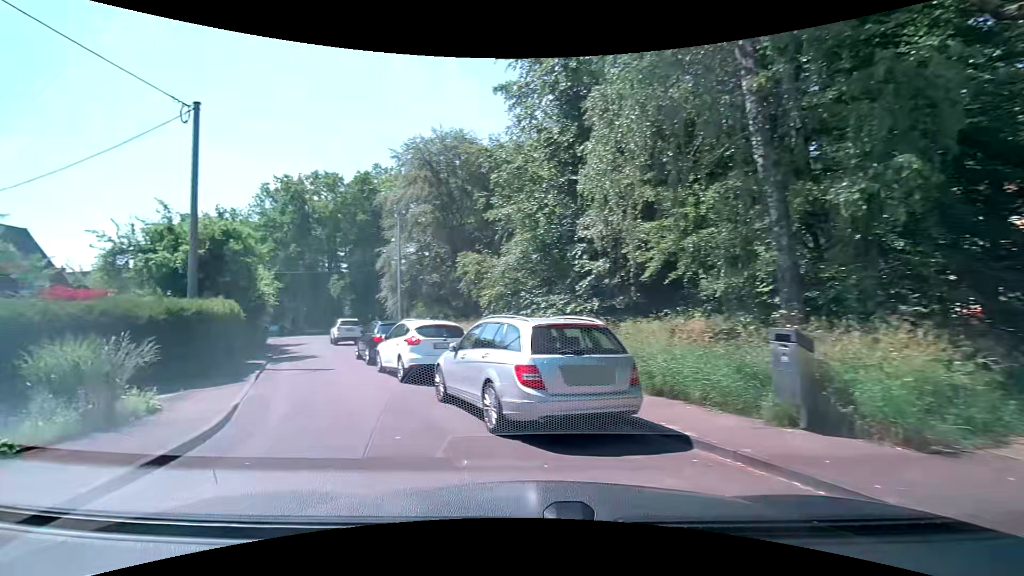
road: residential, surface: asphalt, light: Day
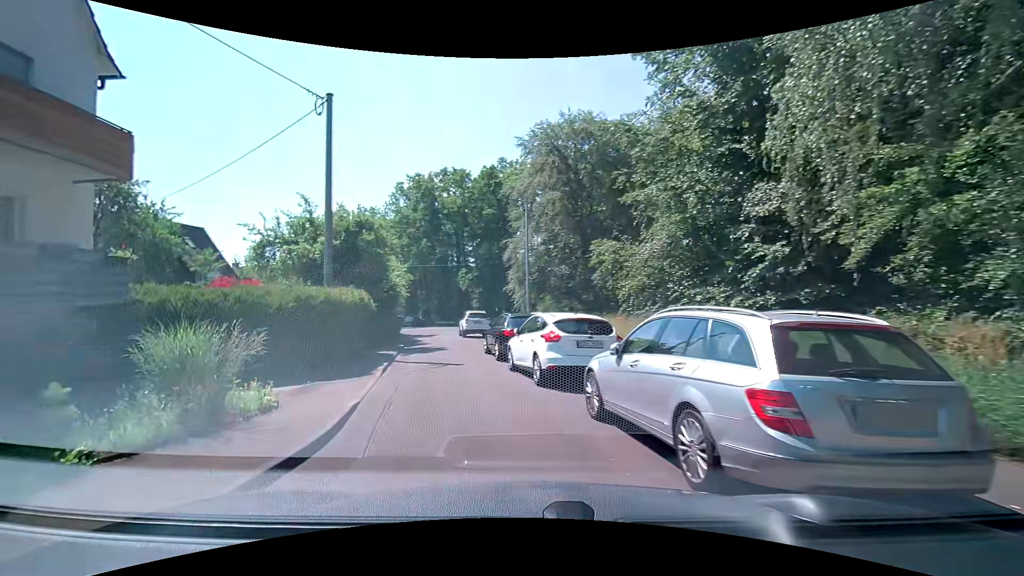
(-0.3, +2.1) m; -15°
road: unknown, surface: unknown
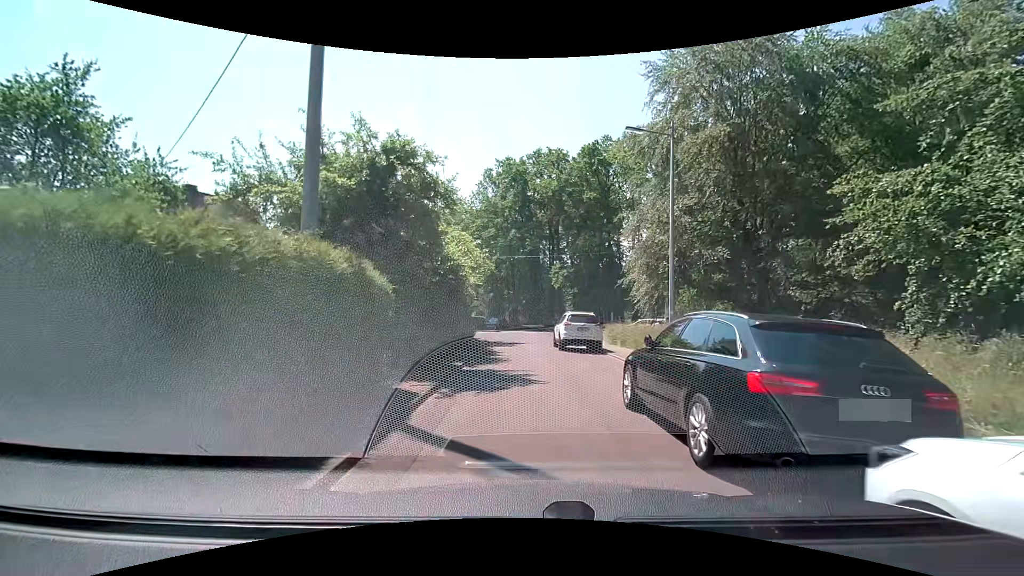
(-1.4, +10.4) m; -11°
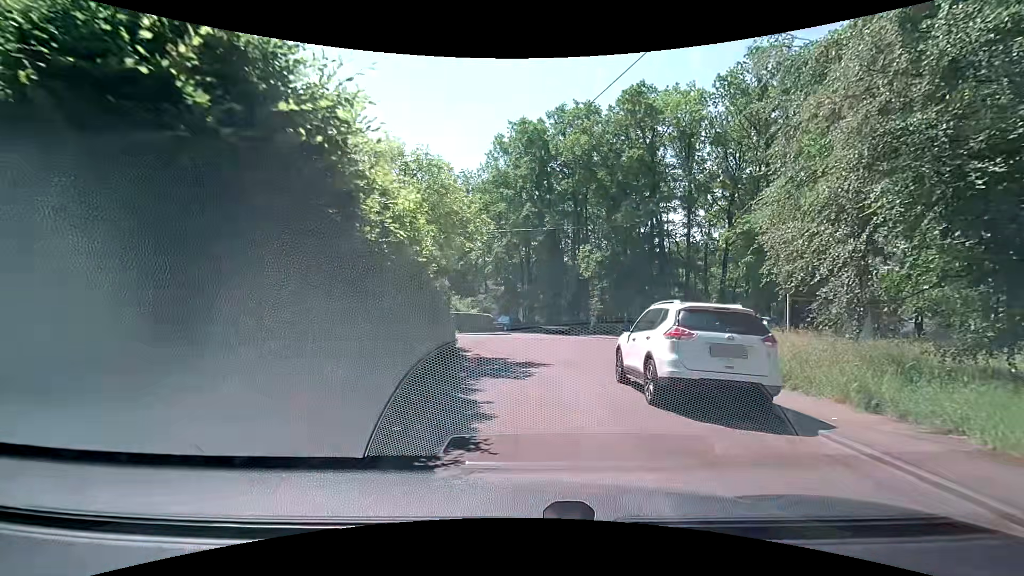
(-0.2, +13.5) m; -1°
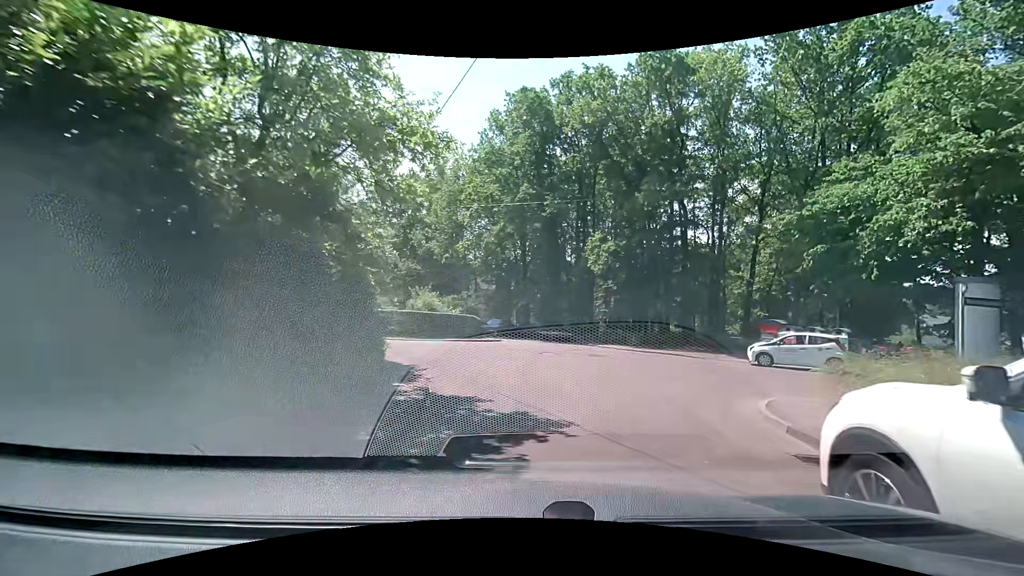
(-0.1, +8.0) m; -1°
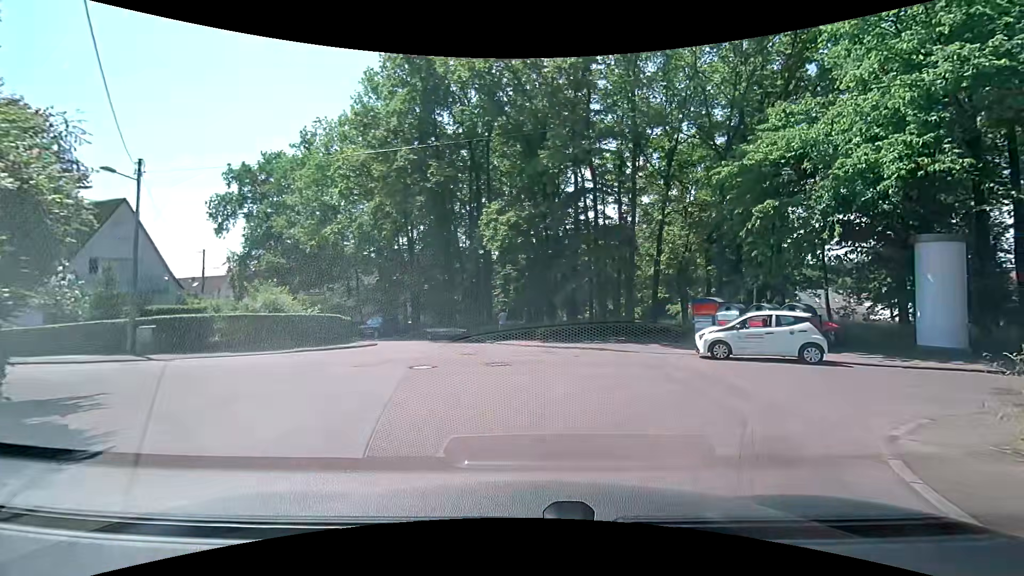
(+0.6, +6.6) m; +12°
